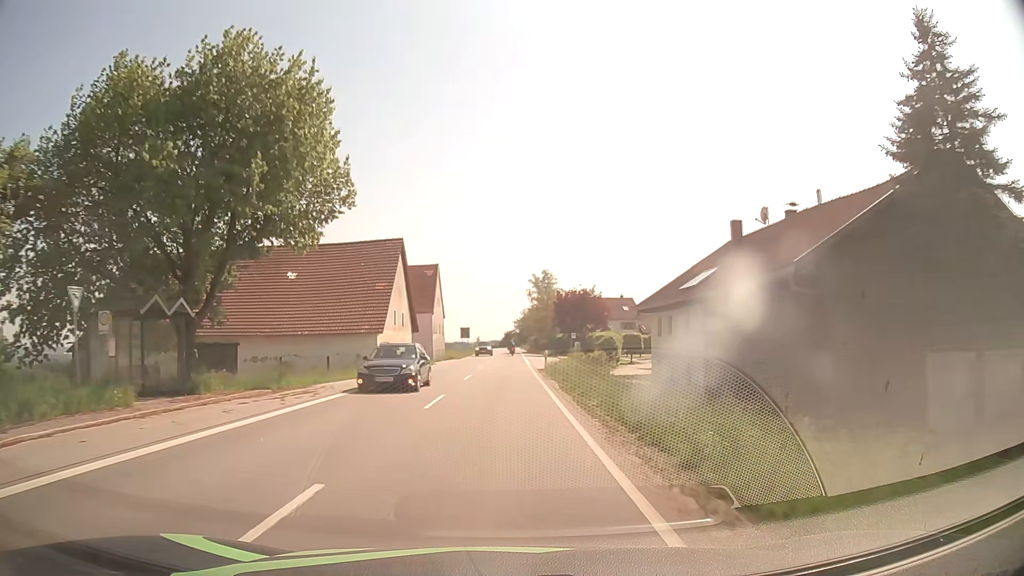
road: secondary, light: Day
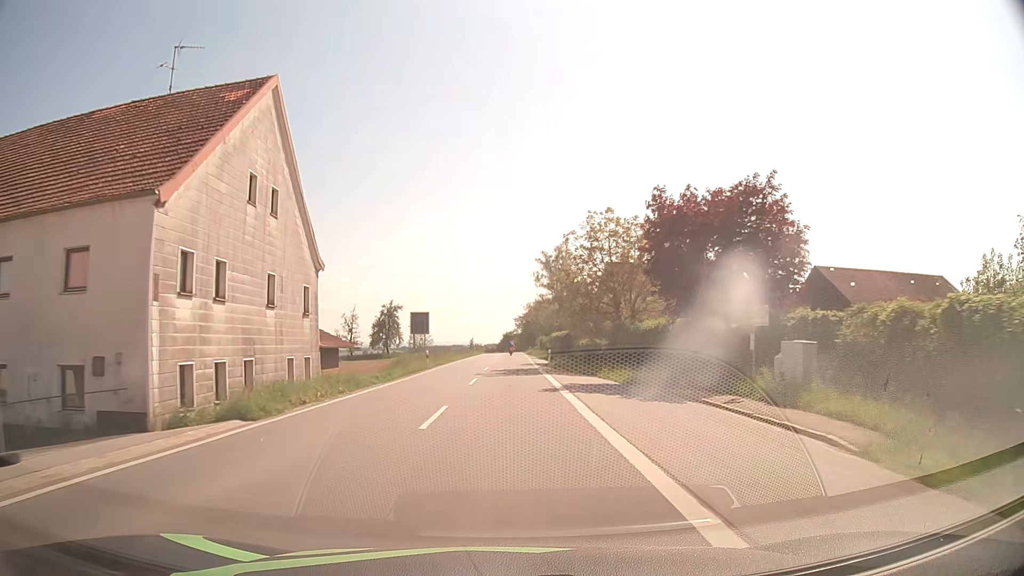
(+0.1, +51.6) m; 0°
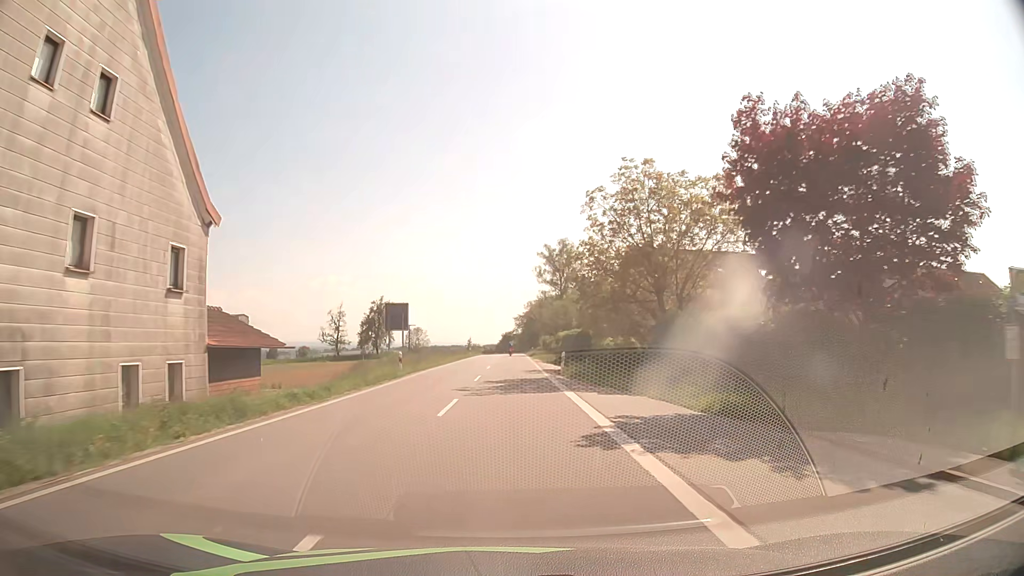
(0.0, +10.3) m; 0°
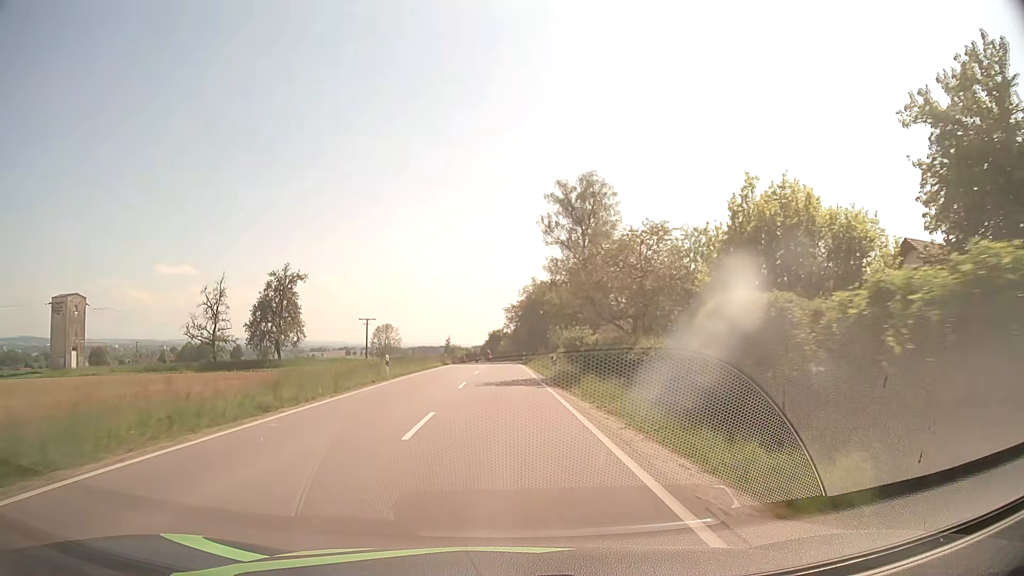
(+0.5, +51.0) m; +1°
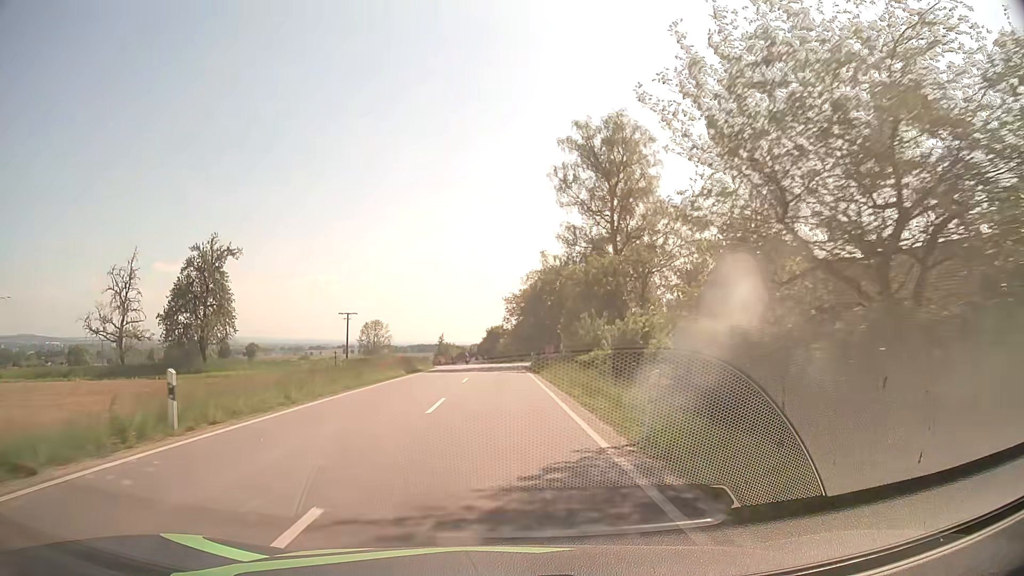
(0.0, +20.2) m; 0°
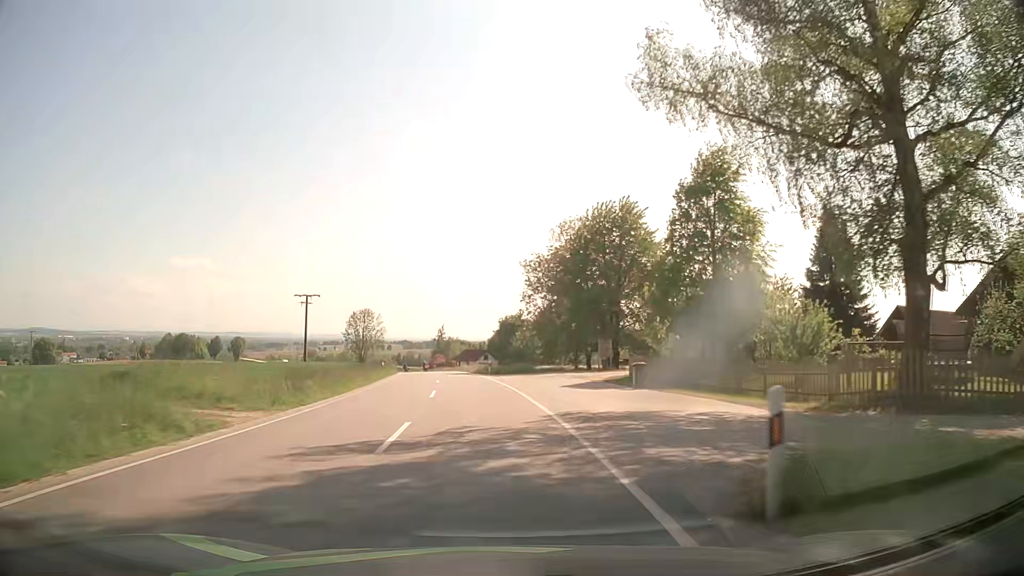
(-0.2, +40.7) m; -1°
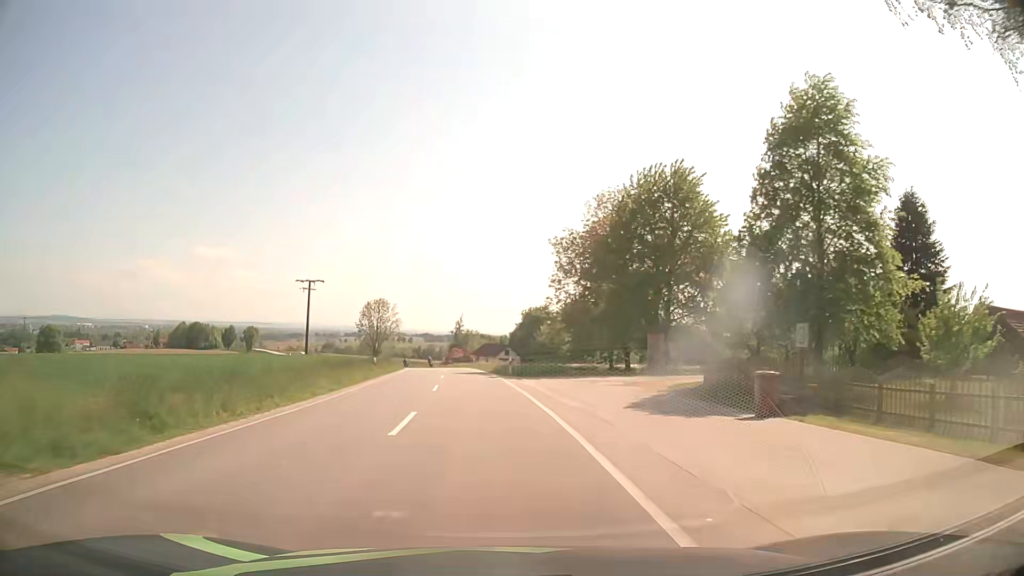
(-0.2, +10.4) m; -2°
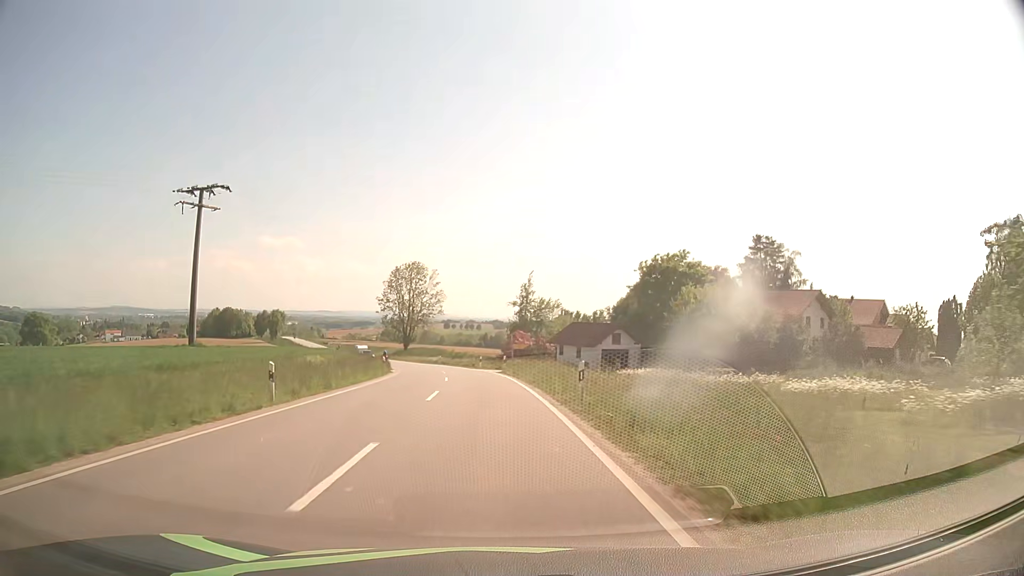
(-3.5, +53.4) m; -6°
(0, +10) (-1, +20) (-1, +30) (-2, +40) (-4, +50) (-5, +60) (-8, +69) (-10, +79) (-13, +89) (-16, +98) m
